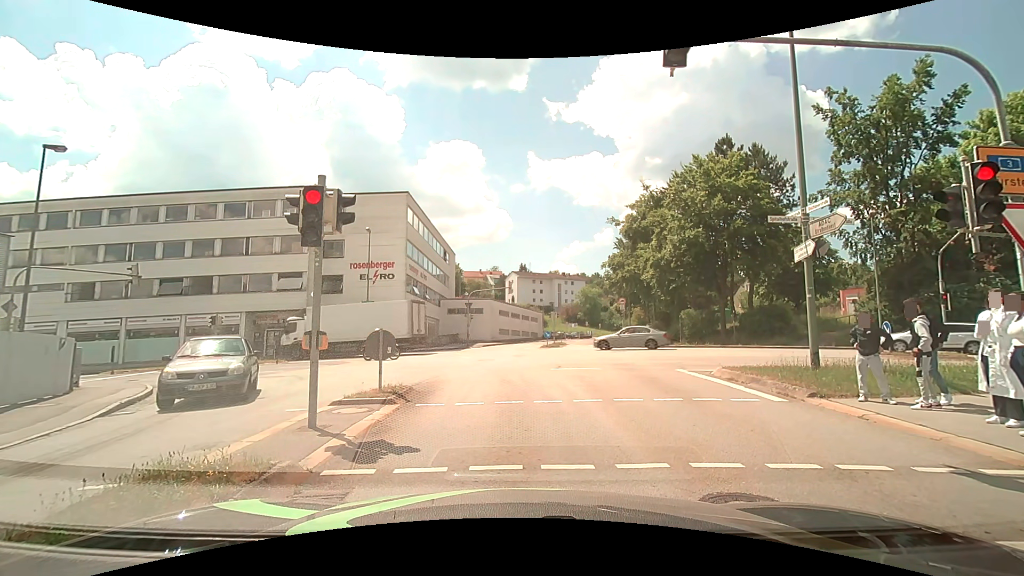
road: tertiary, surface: asphalt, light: Day
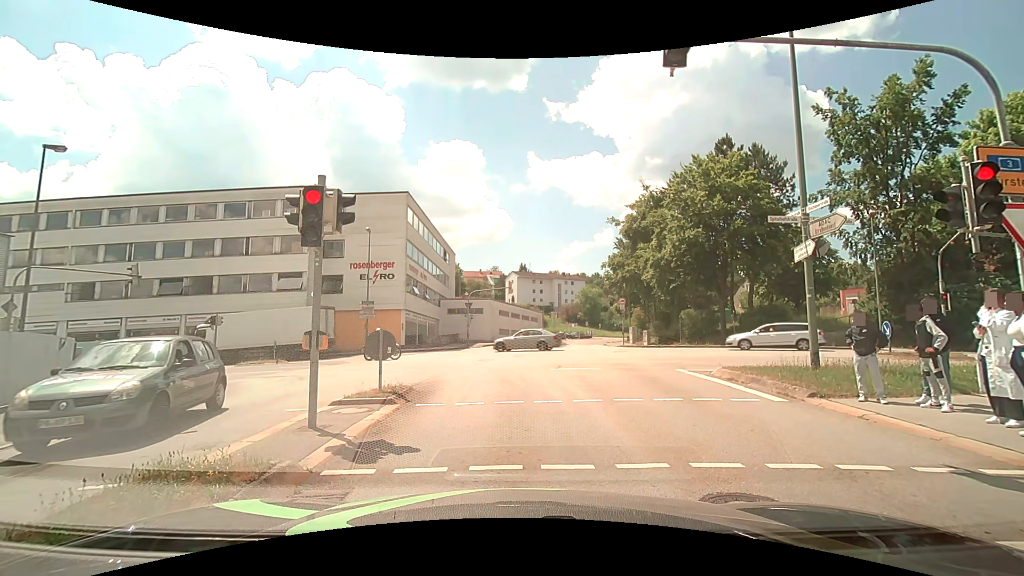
(0.0, 0.0) m; 0°
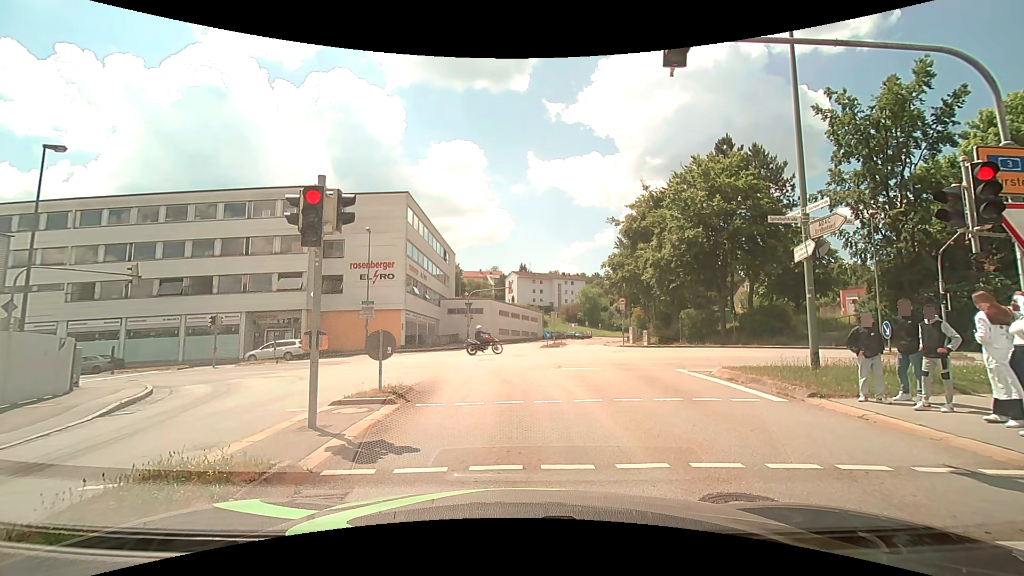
(0.0, 0.0) m; 0°
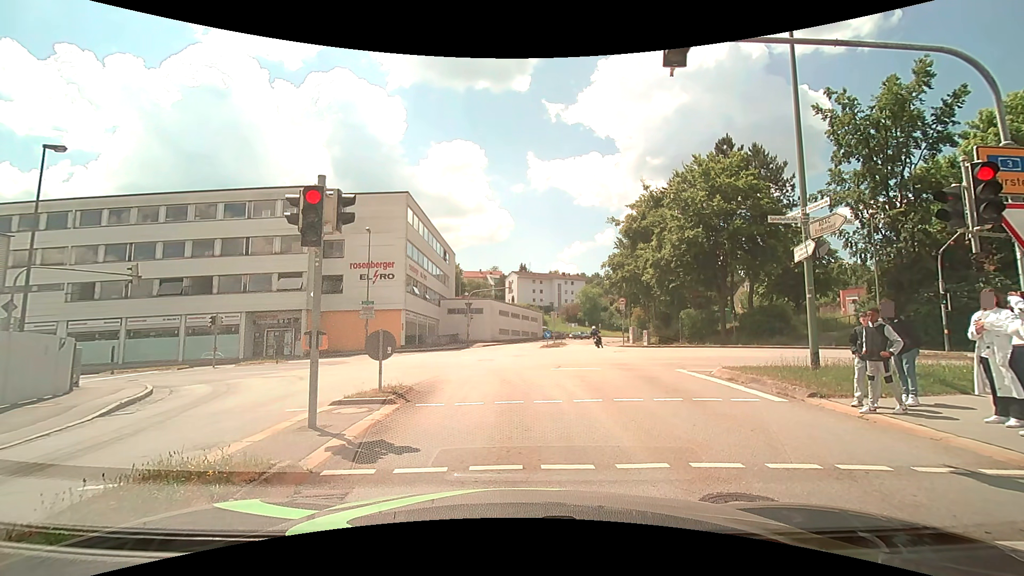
(0.0, 0.0) m; 0°
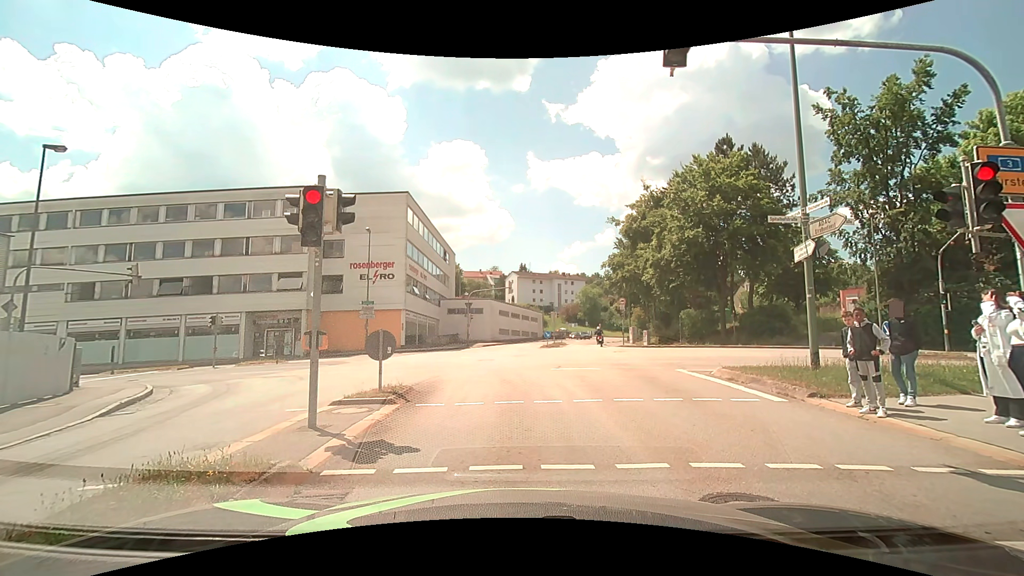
(0.0, 0.0) m; 0°
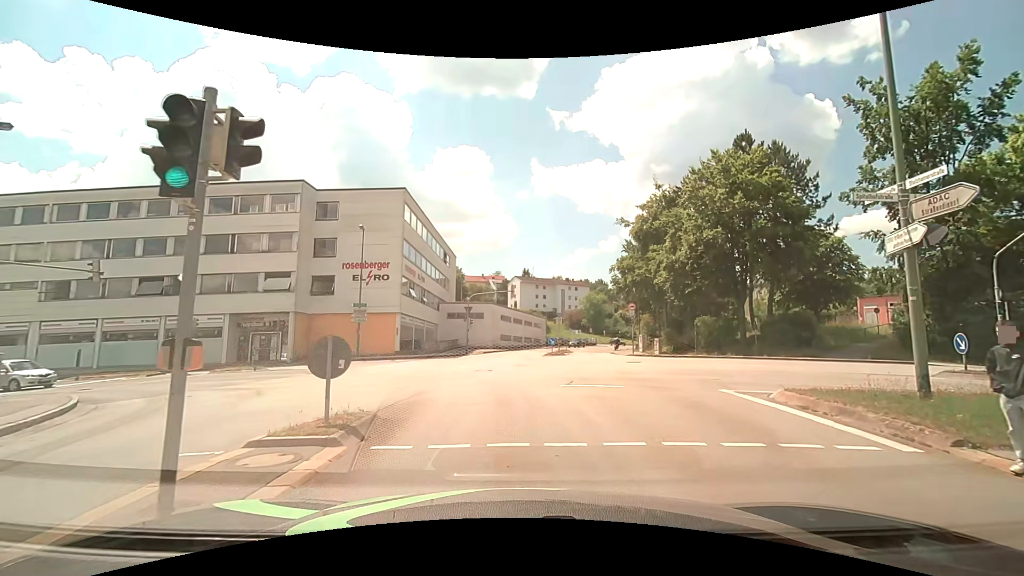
(0.0, +3.2) m; +1°
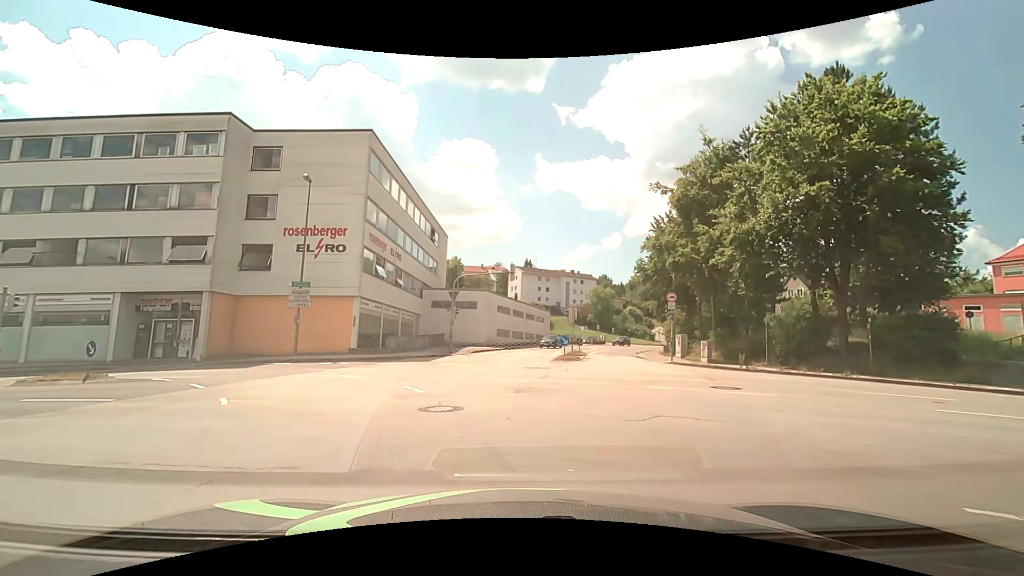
(-0.2, +10.8) m; -1°
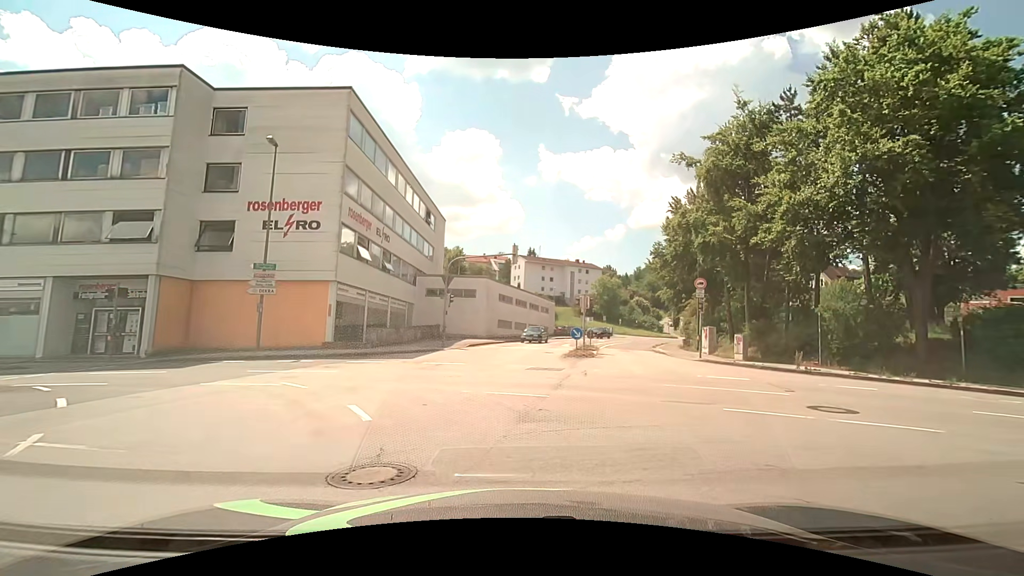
(0.0, +4.3) m; 0°
(0, +10) (-5, +18) (-15, +21) (-25, +22) (-35, +22) (-45, +22) (-55, +22) (-65, +23) (-75, +24) (-84, +27) m
